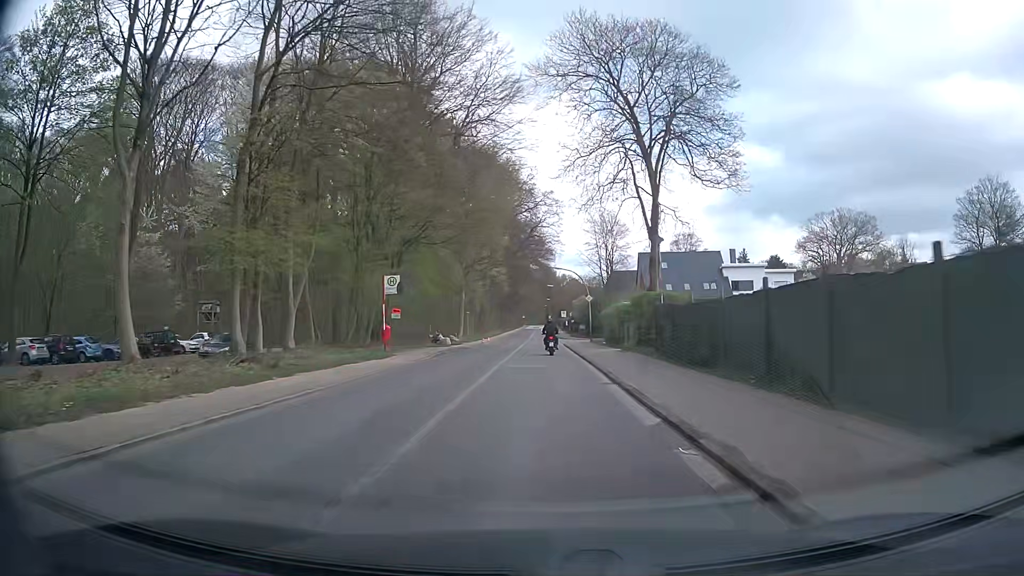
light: Day
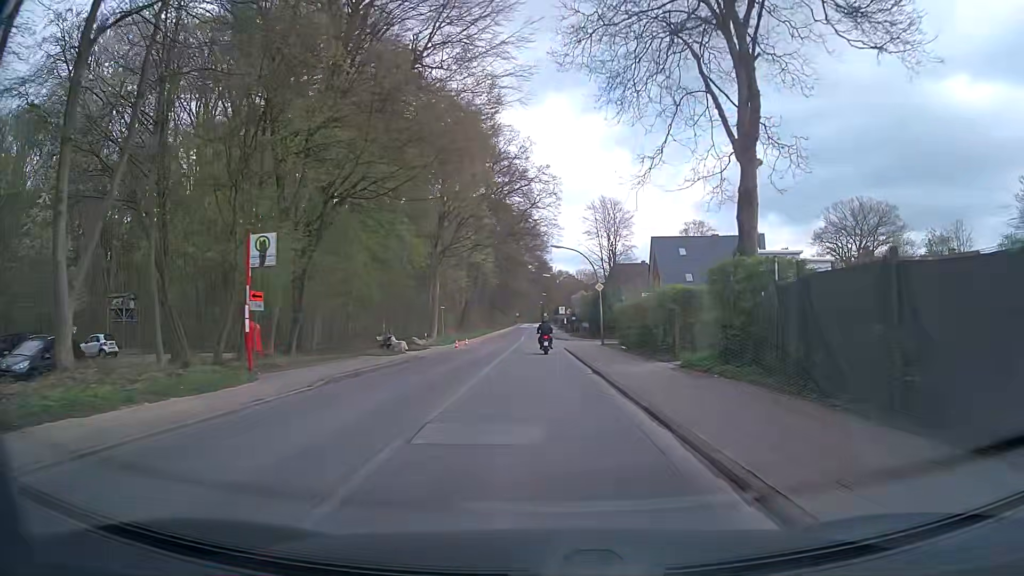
(-0.1, +14.3) m; 0°
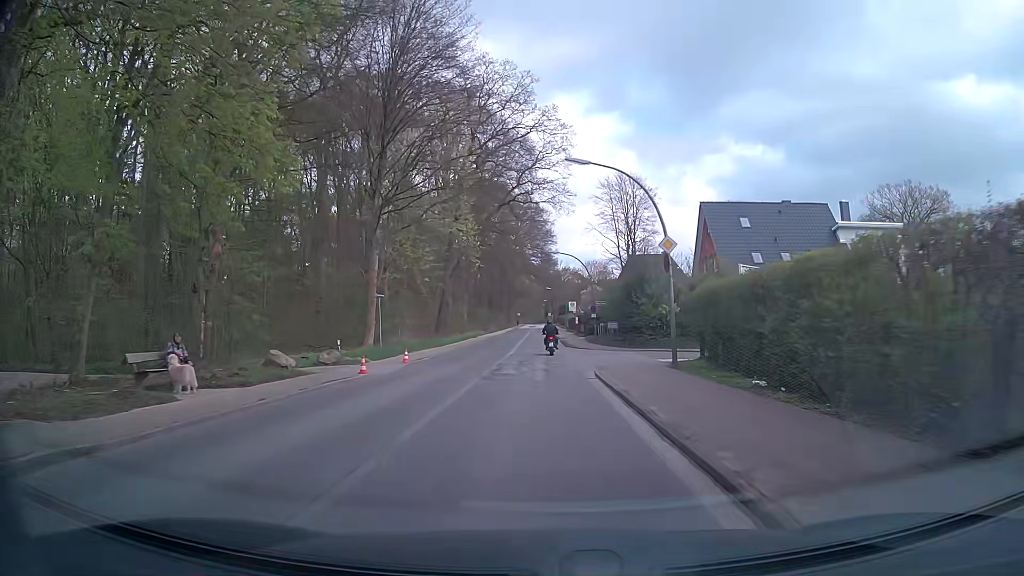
(0.0, +22.0) m; 0°
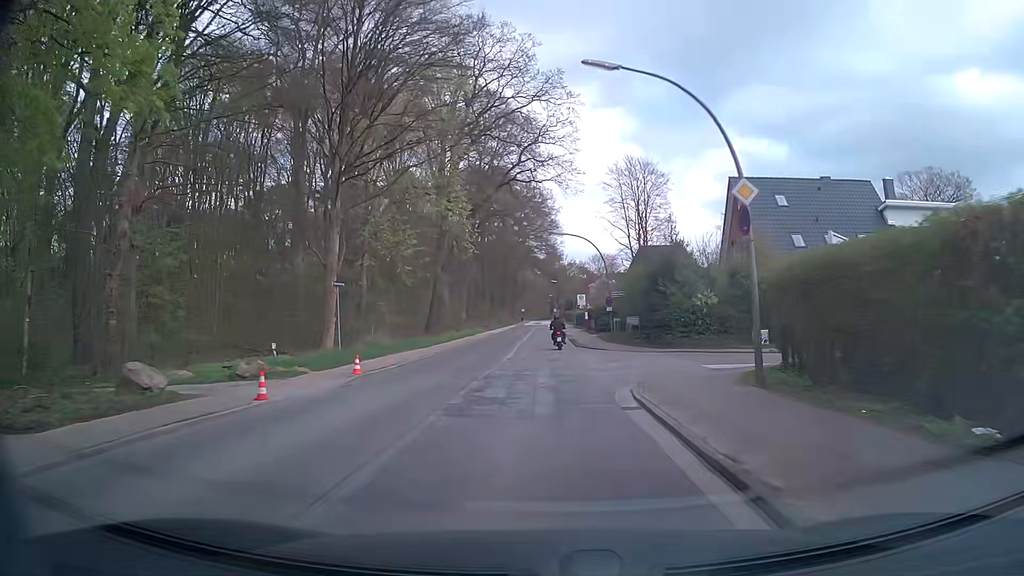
(0.0, +7.5) m; 0°
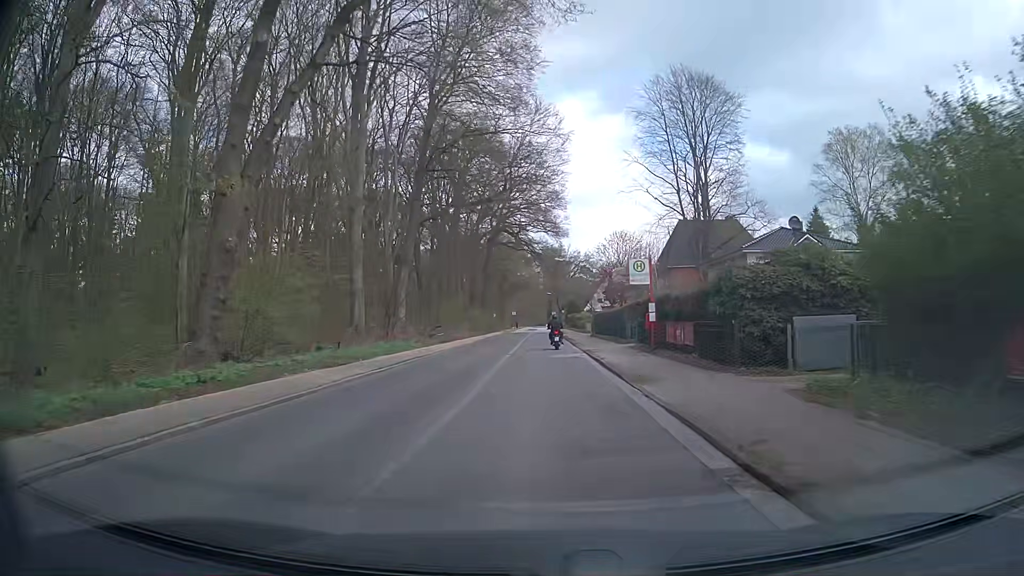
(-0.1, +37.7) m; 0°
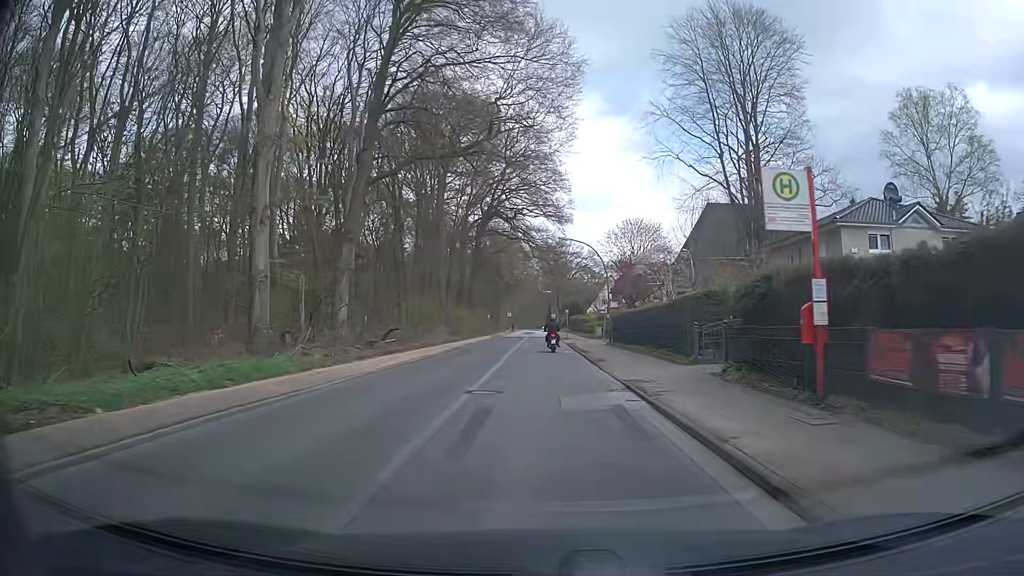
(0.0, +15.0) m; -1°
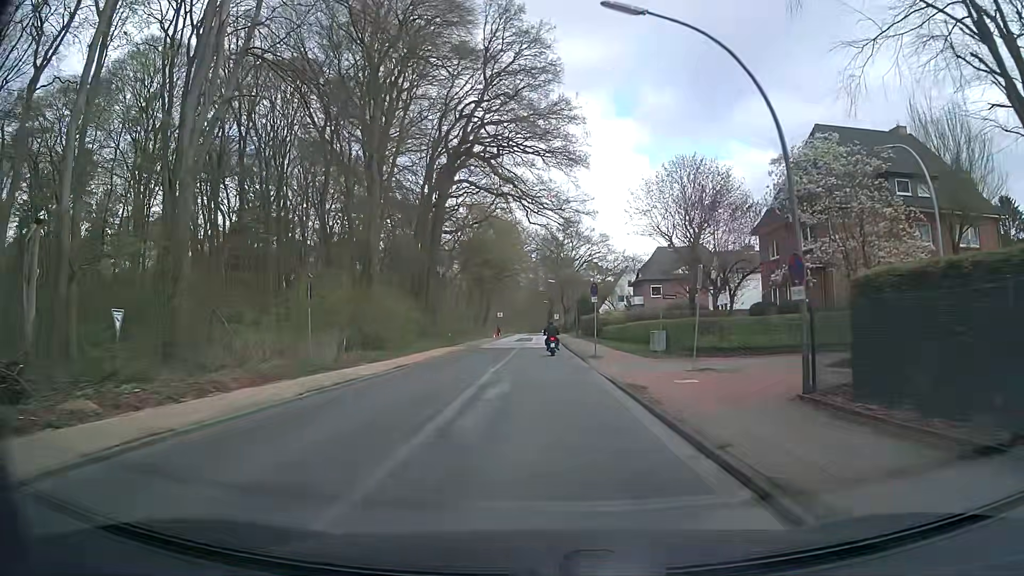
(+0.6, +29.9) m; +1°
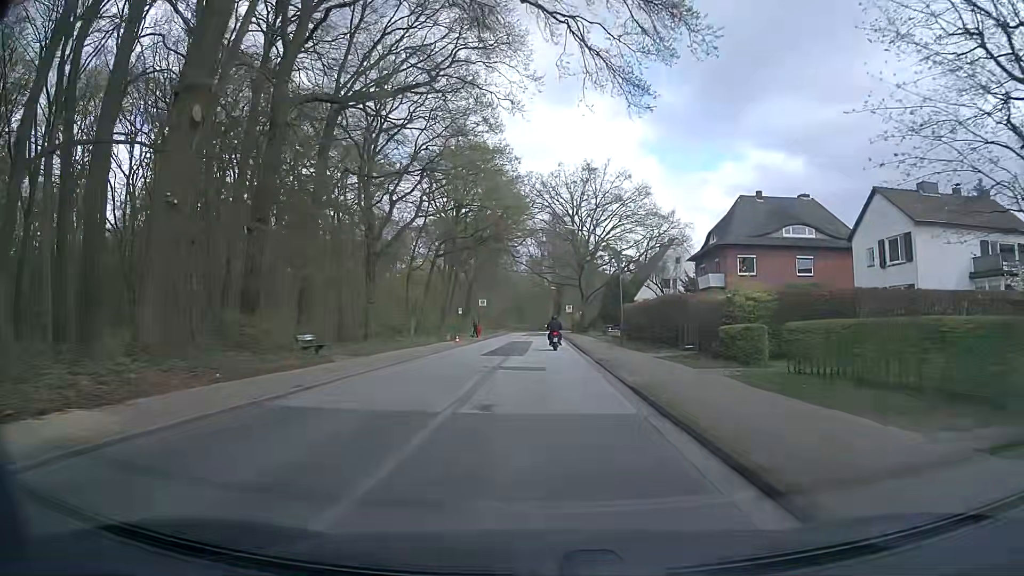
(+0.1, +37.6) m; +1°
